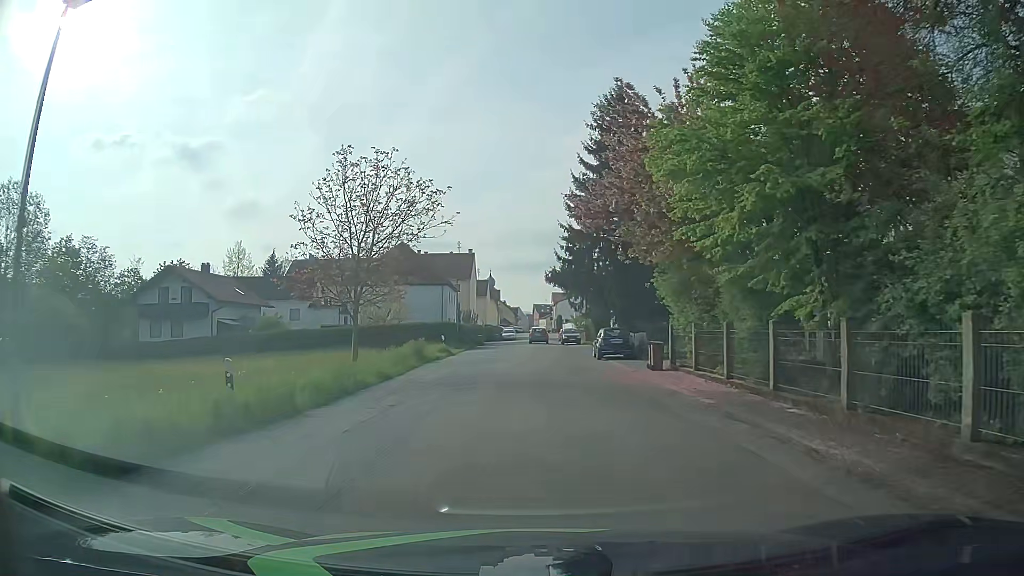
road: residential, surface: asphalt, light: Day
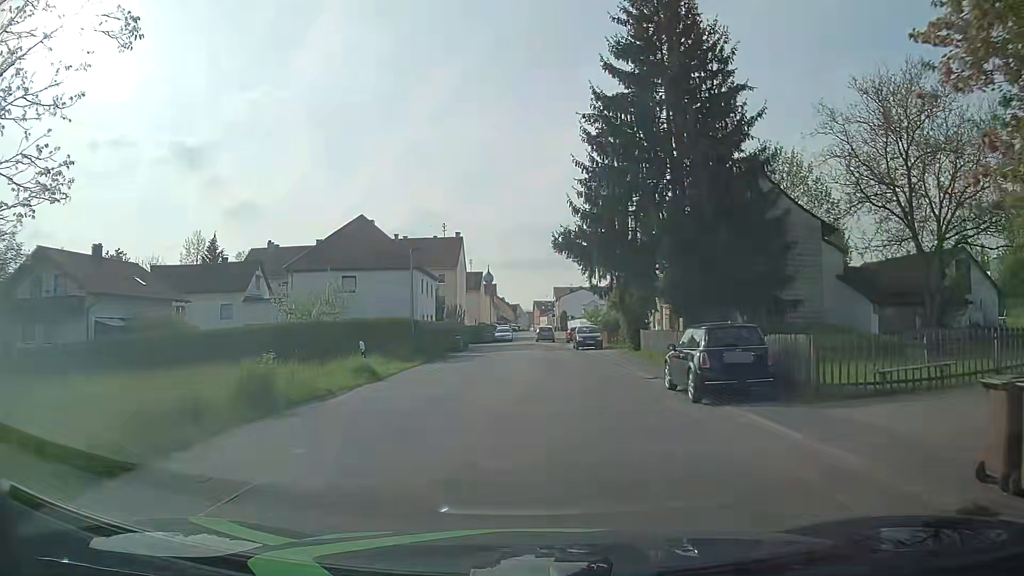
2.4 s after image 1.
(+0.2, +17.8) m; +1°
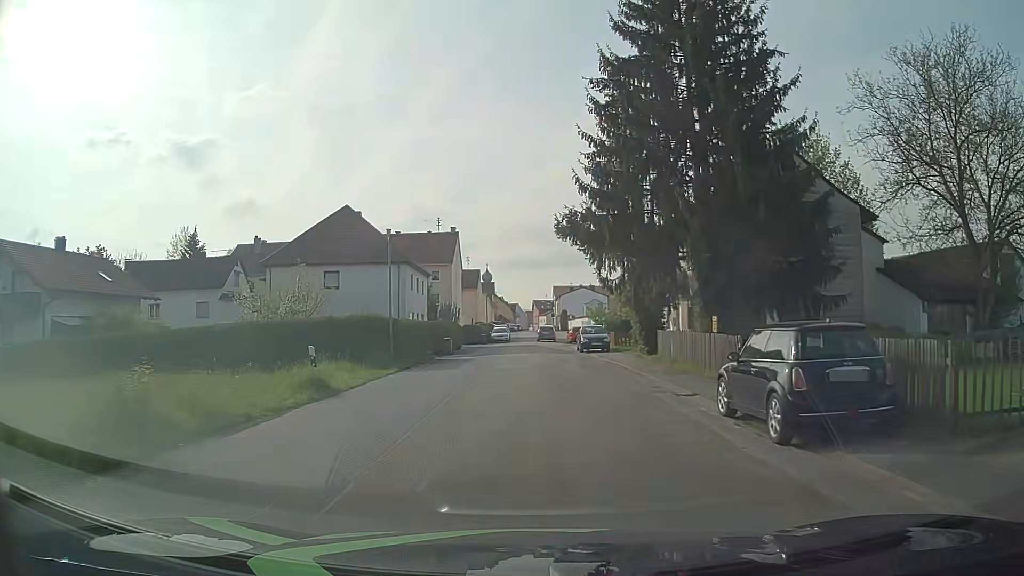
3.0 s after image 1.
(0.0, +4.5) m; 0°
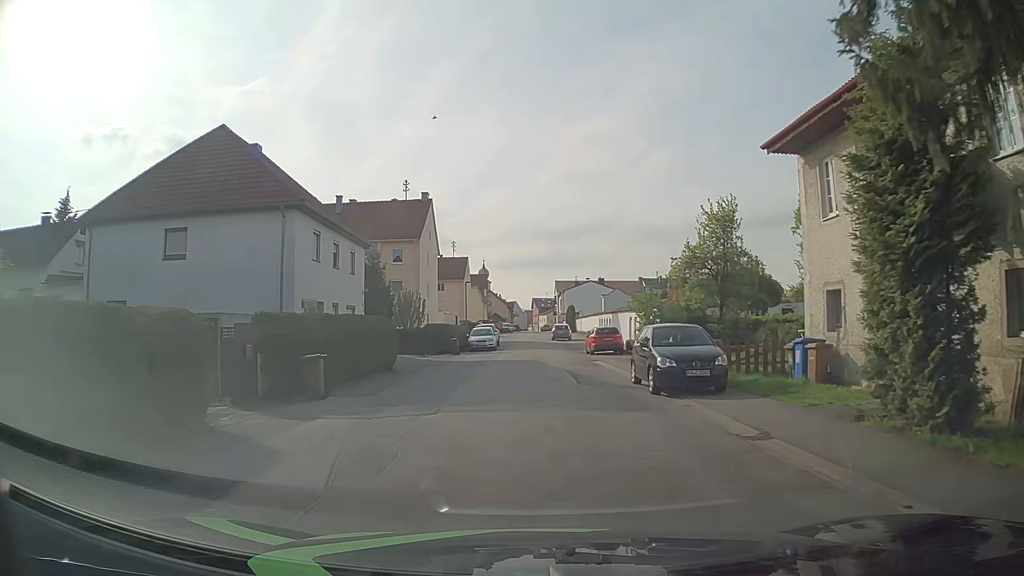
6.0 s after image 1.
(+0.1, +22.3) m; -1°
